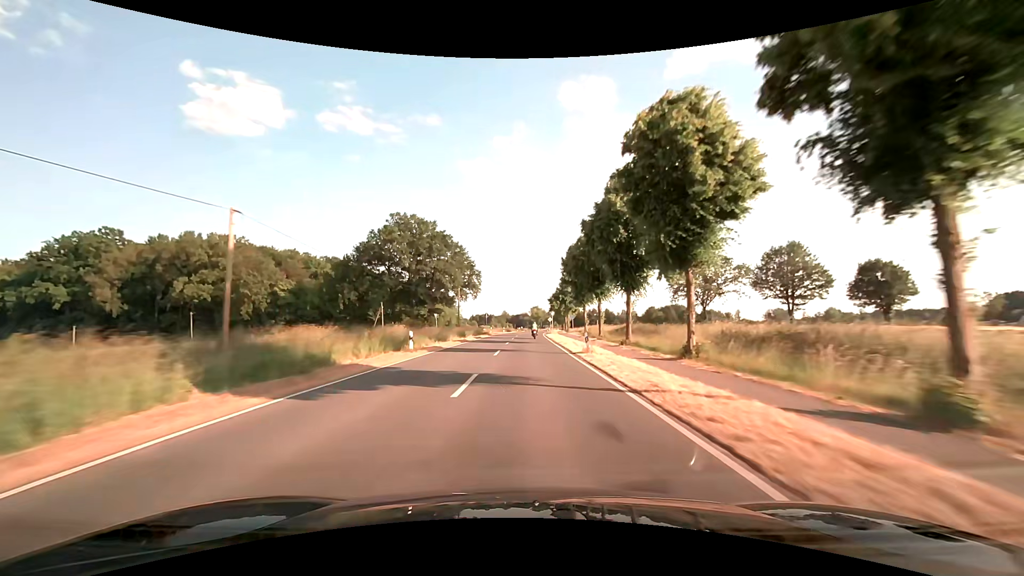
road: secondary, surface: asphalt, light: Day
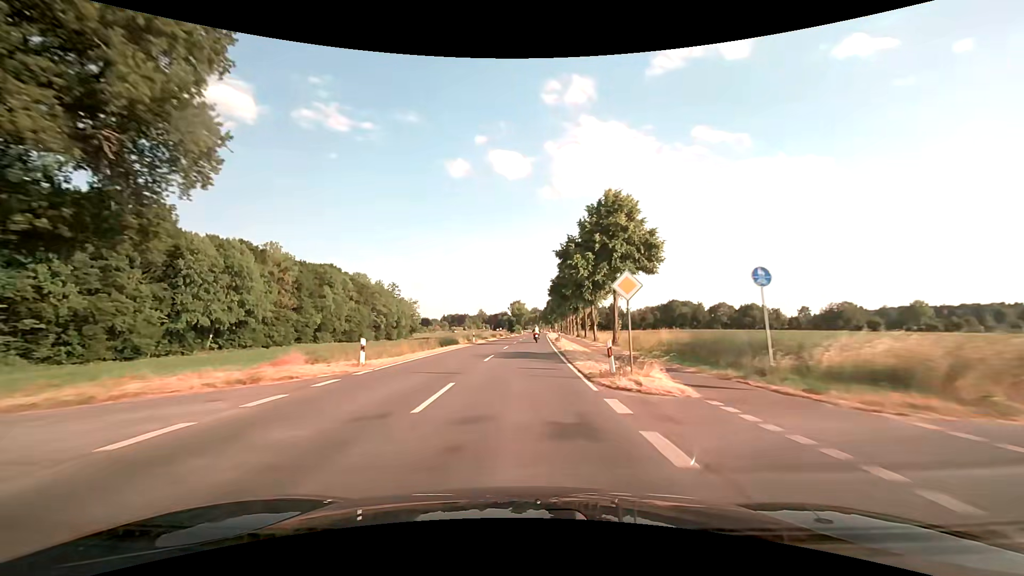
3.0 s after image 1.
(+0.9, +75.4) m; +2°
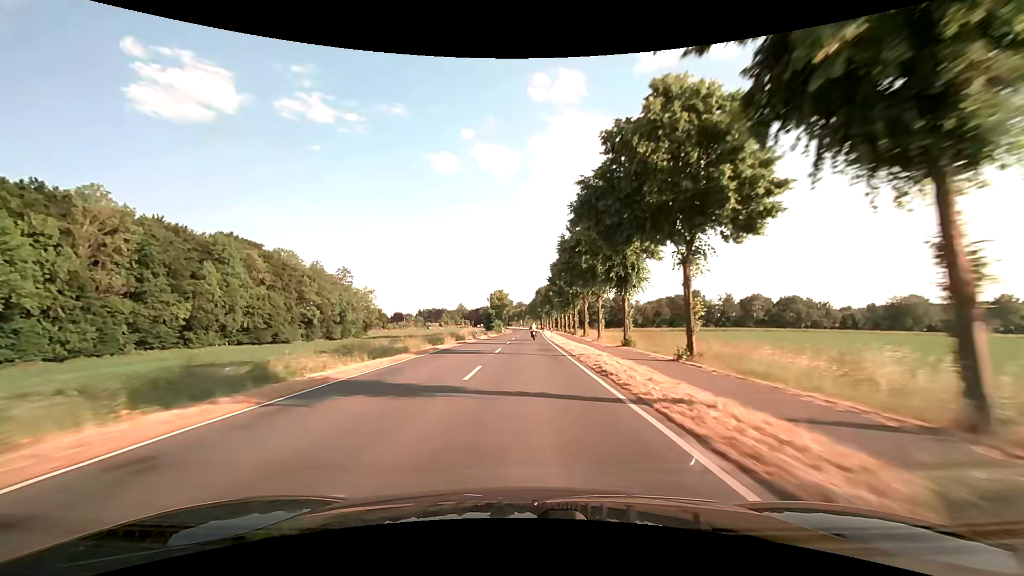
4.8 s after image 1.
(+0.7, +45.3) m; +2°
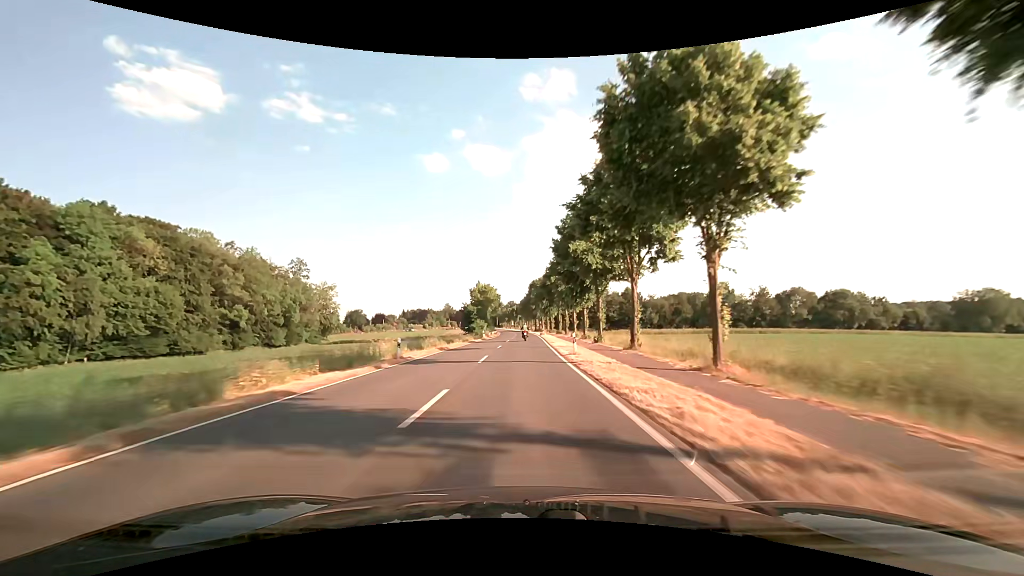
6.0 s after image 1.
(+0.4, +30.2) m; +1°
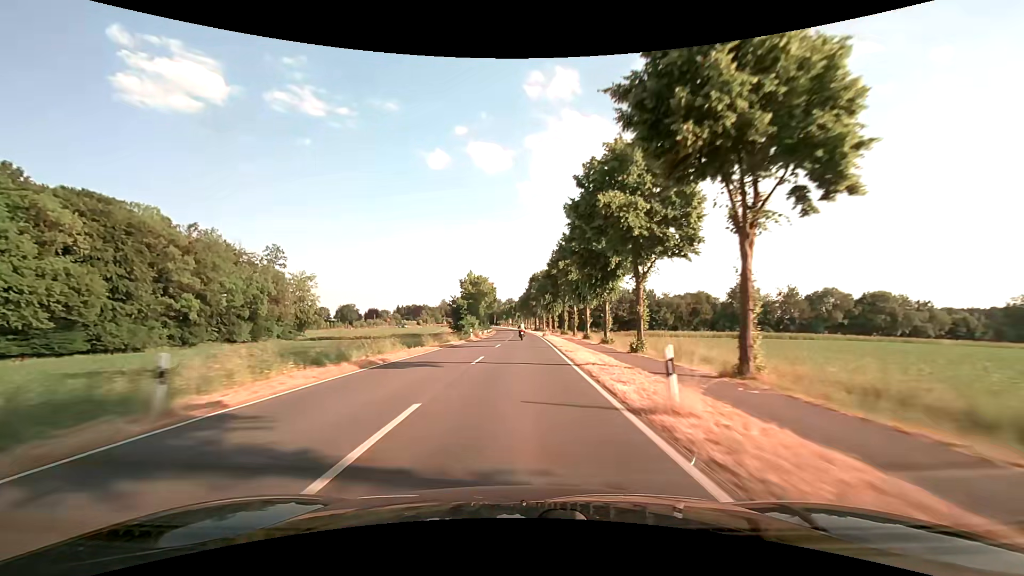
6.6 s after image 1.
(0.0, +15.0) m; 0°
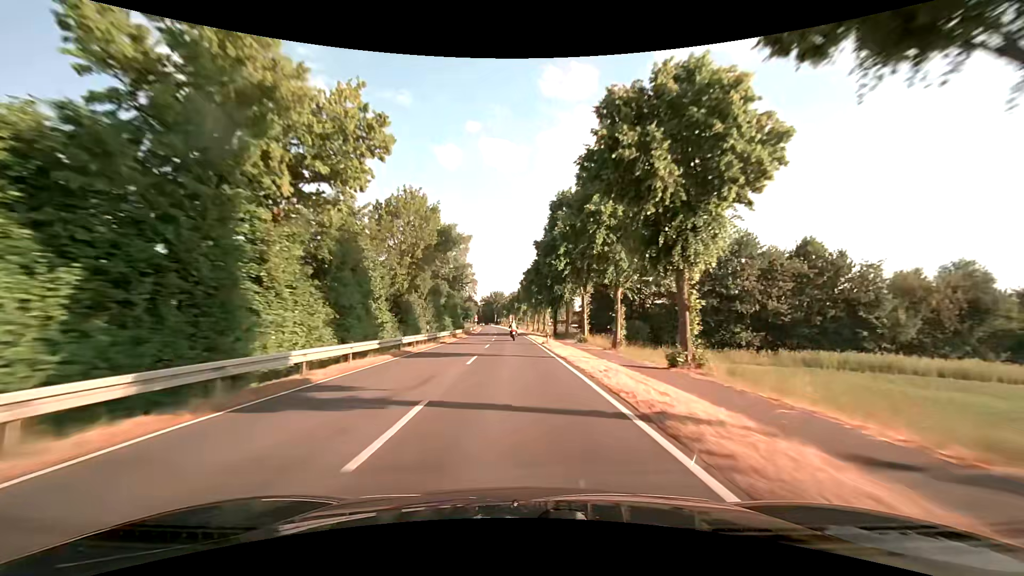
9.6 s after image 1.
(+0.3, +73.8) m; 0°
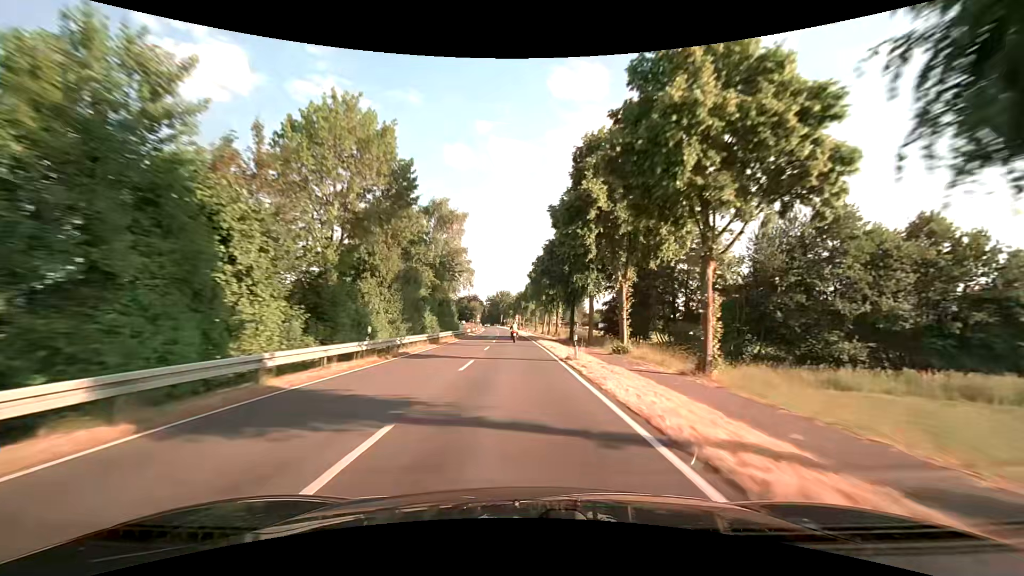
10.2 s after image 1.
(-0.1, +14.4) m; -1°
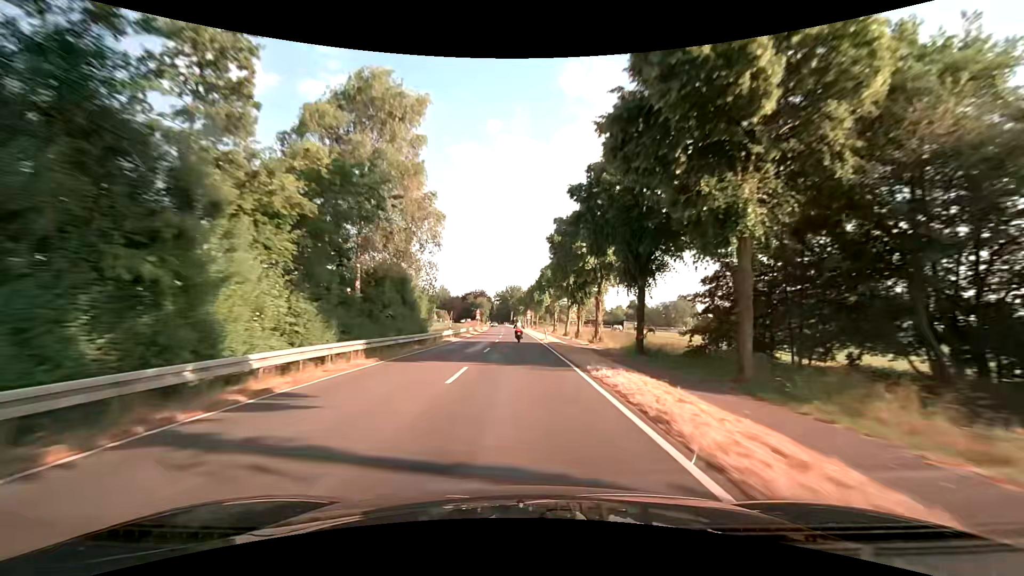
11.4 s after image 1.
(-0.4, +28.3) m; -1°
(0, +10) (0, +20) (0, +30) (0, +40) (-1, +50) (-1, +60) (-1, +70) (-2, +80) (-2, +90) (-2, +100) m
